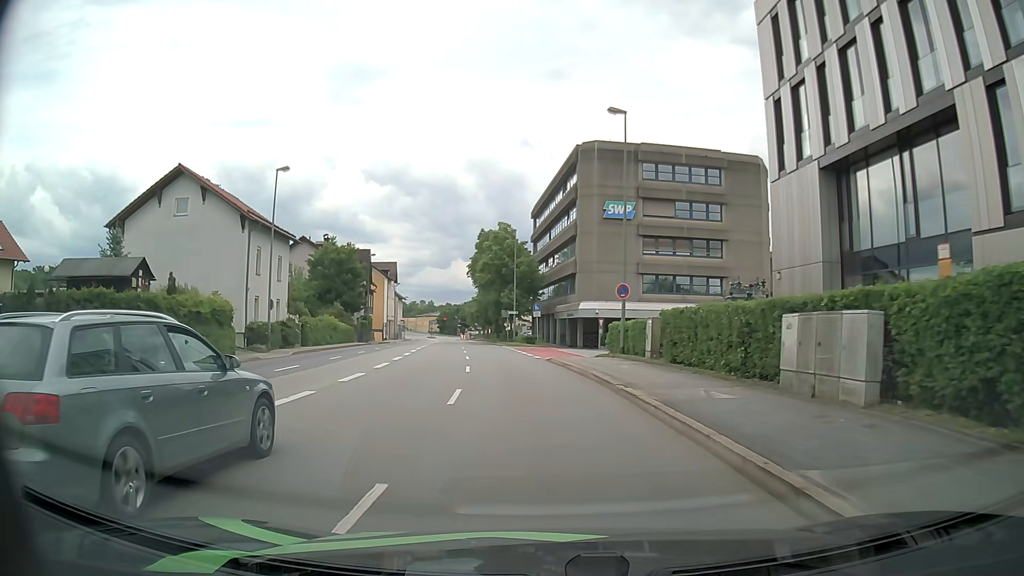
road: primary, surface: asphalt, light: Day
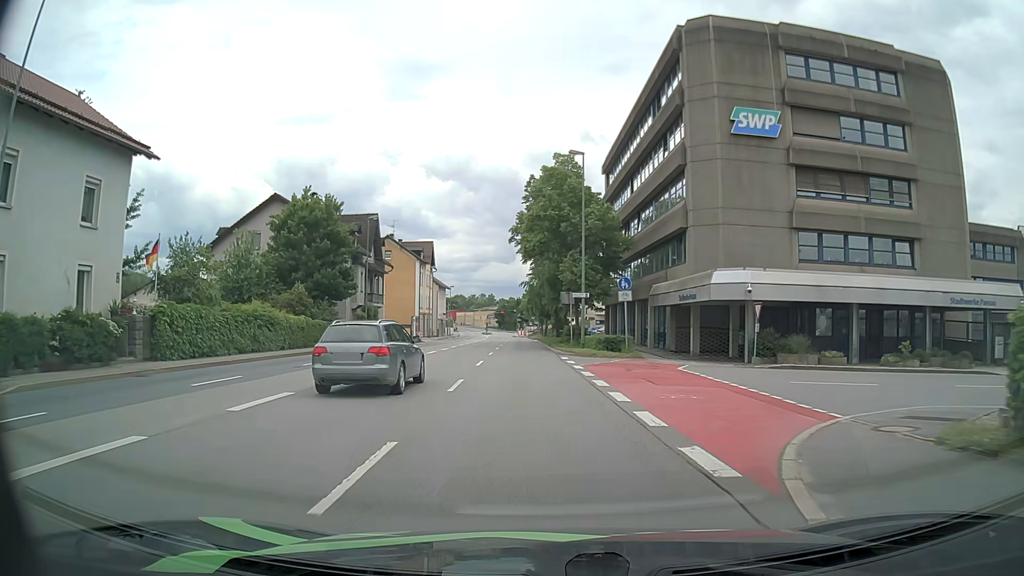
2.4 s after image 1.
(-1.4, +25.2) m; -6°
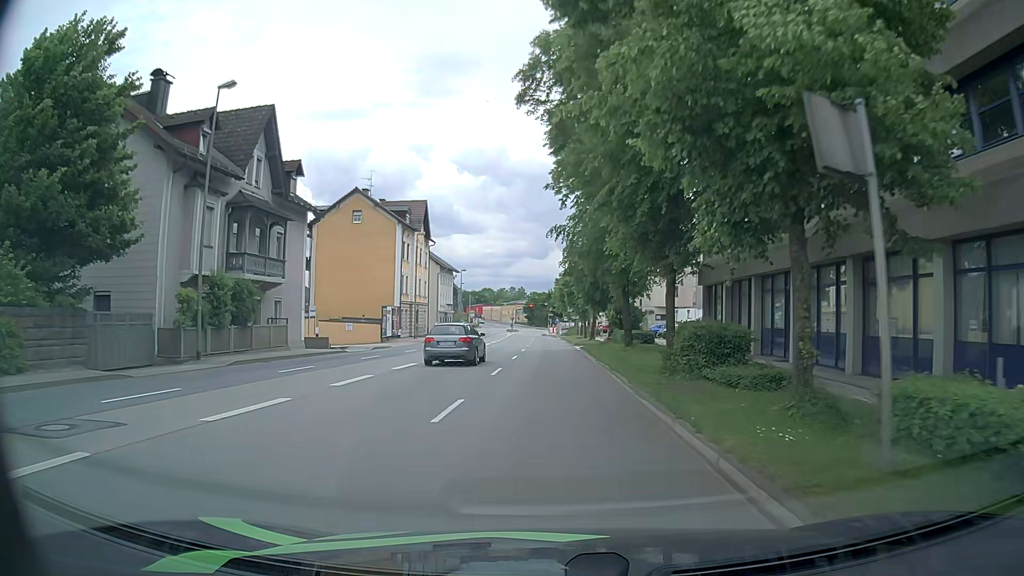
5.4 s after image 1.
(-0.9, +31.5) m; -3°
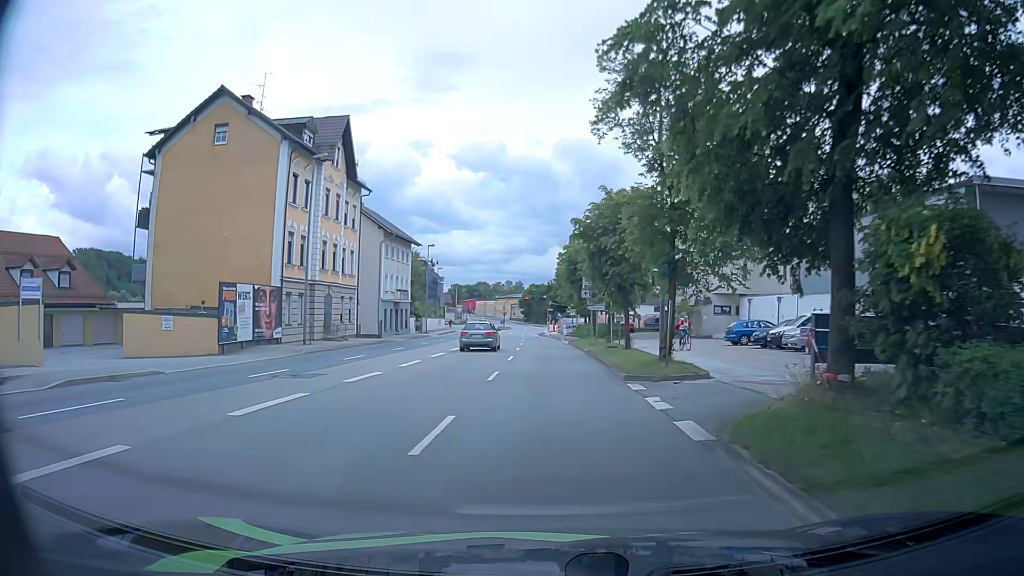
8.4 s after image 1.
(-0.1, +29.4) m; +2°
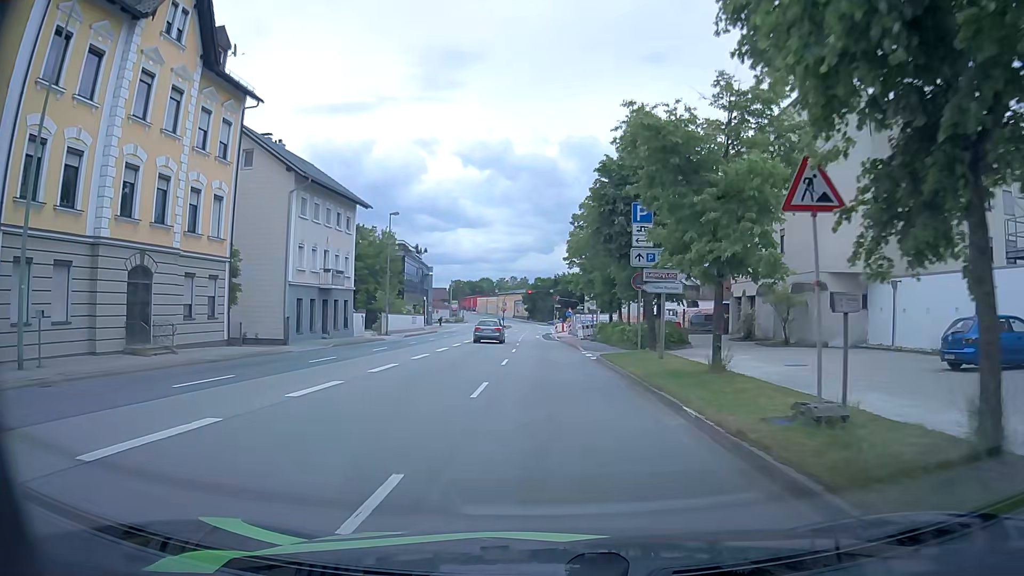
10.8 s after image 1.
(-0.6, +21.8) m; -2°
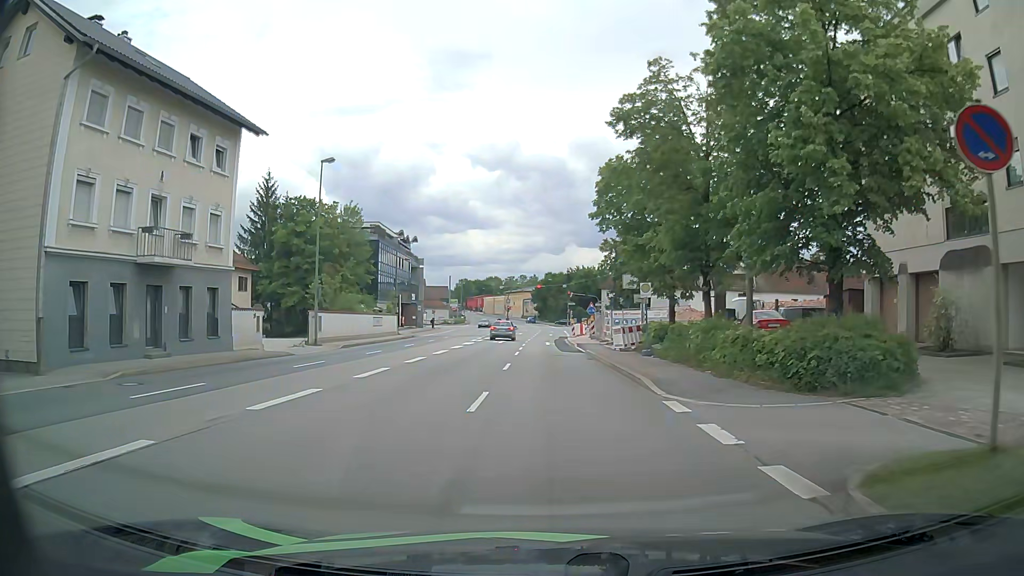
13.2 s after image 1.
(-0.1, +19.9) m; -1°
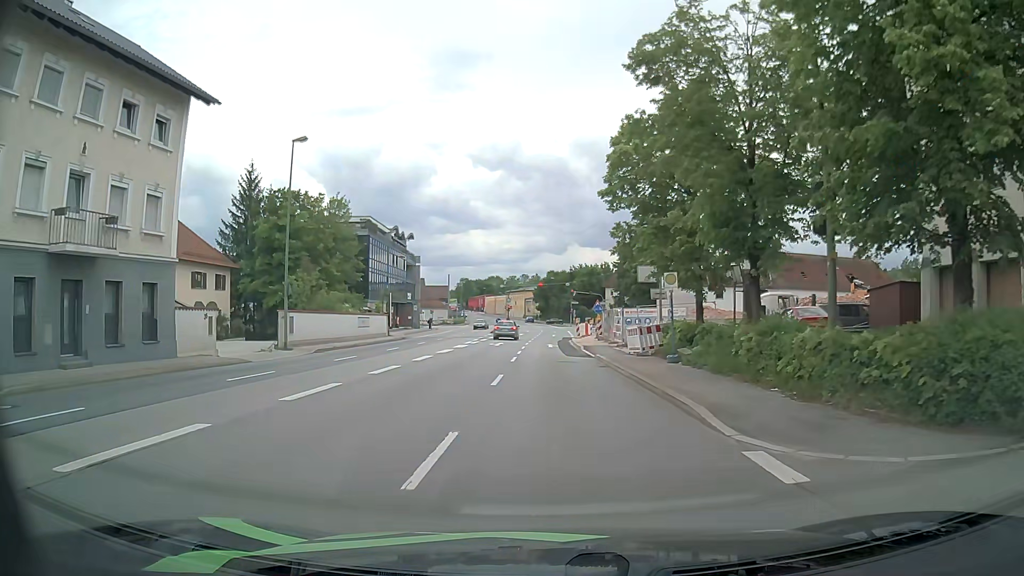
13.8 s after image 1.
(0.0, +4.7) m; 0°
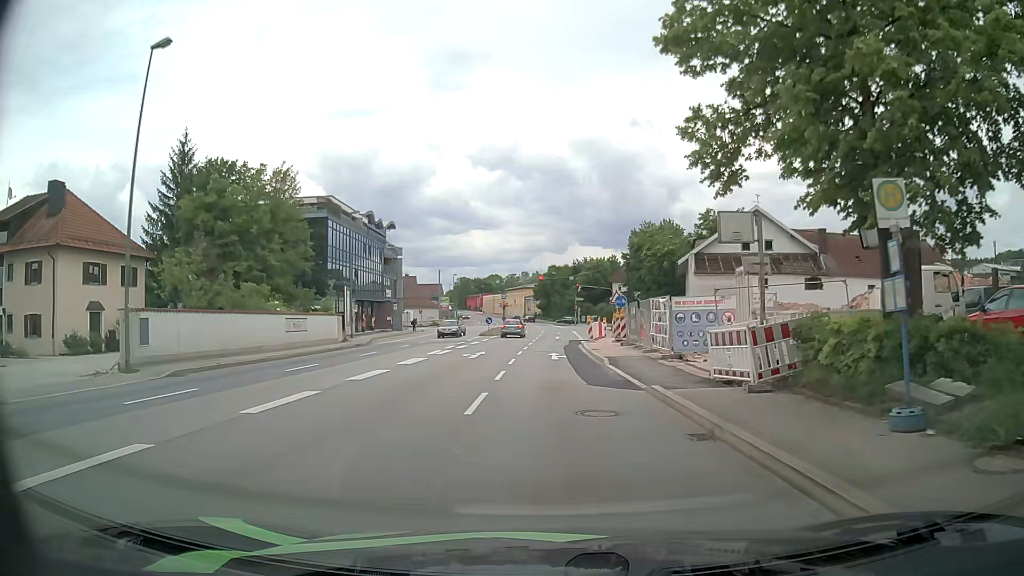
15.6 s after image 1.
(-0.1, +13.4) m; 0°
(0, +10) (0, +20) (0, +30) (0, +40) (+1, +50) (+3, +60) (+4, +70) (+4, +80) (+4, +90) (+6, +100) m
